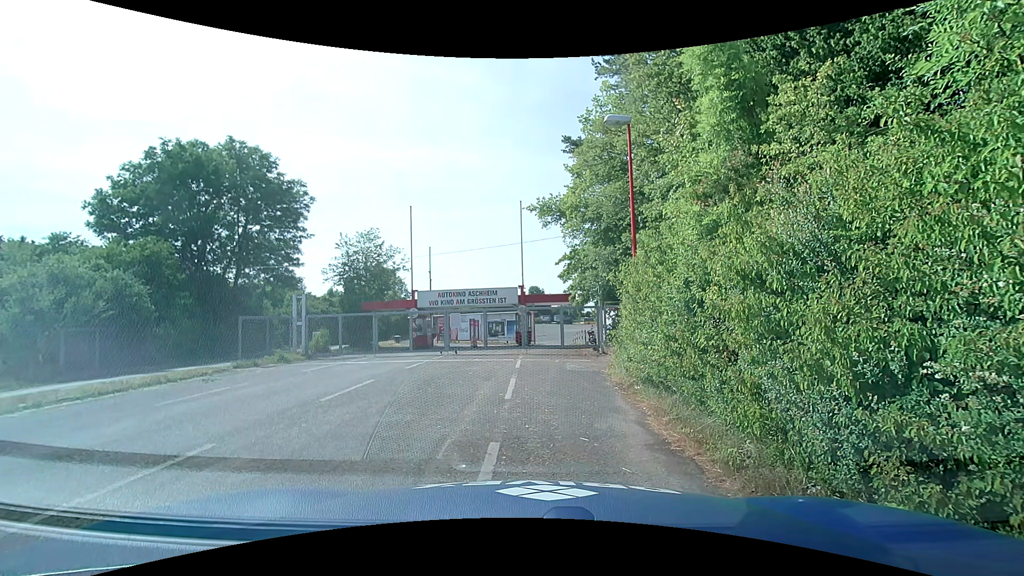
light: Day
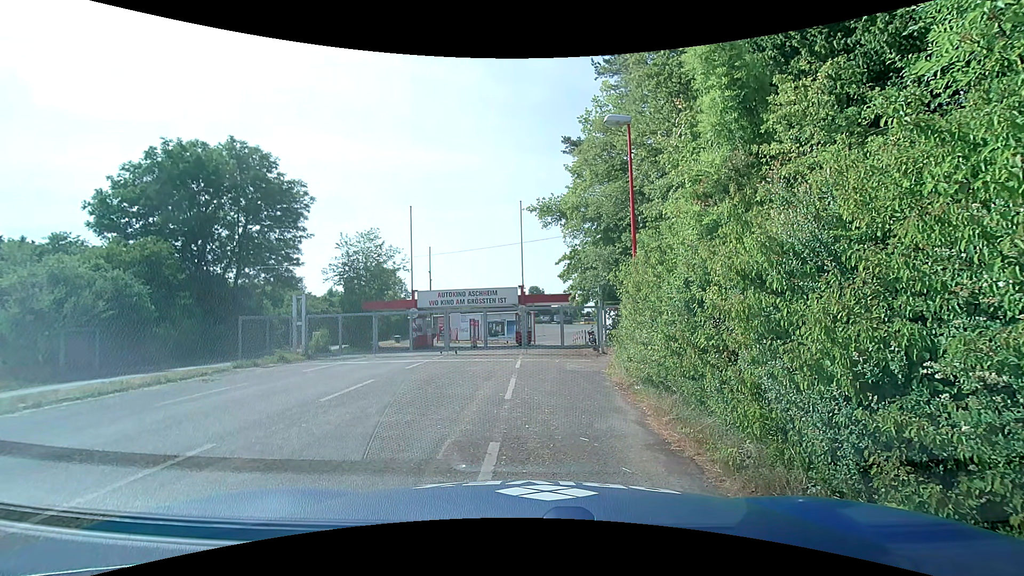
(0.0, 0.0) m; 0°
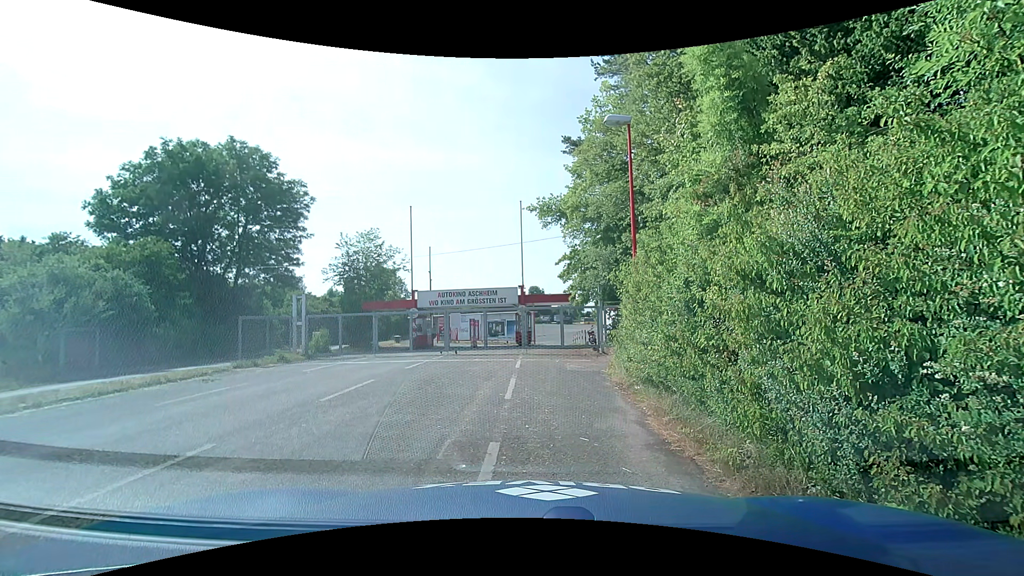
(0.0, 0.0) m; 0°
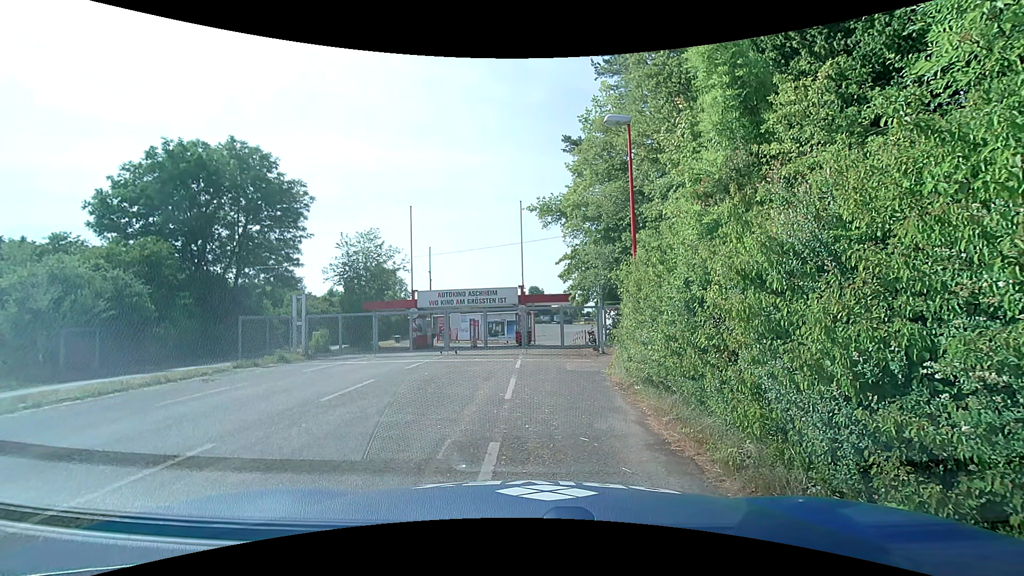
(0.0, 0.0) m; 0°
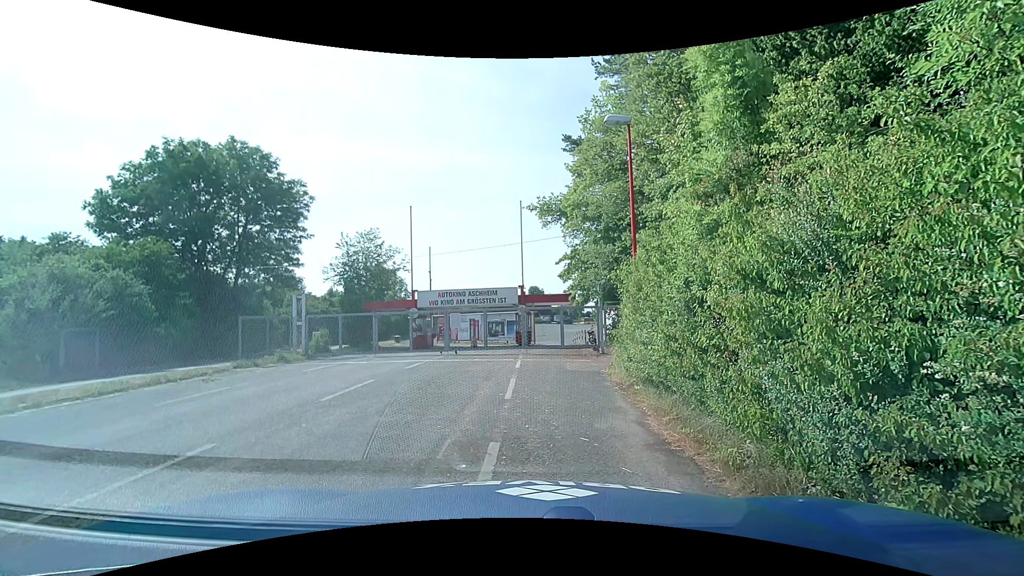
(0.0, 0.0) m; 0°
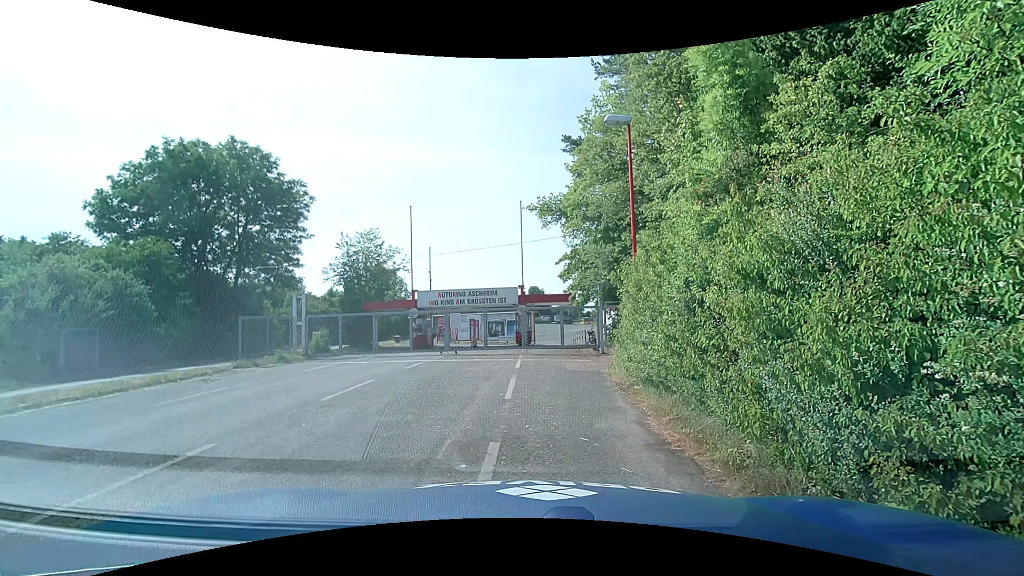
(0.0, 0.0) m; 0°
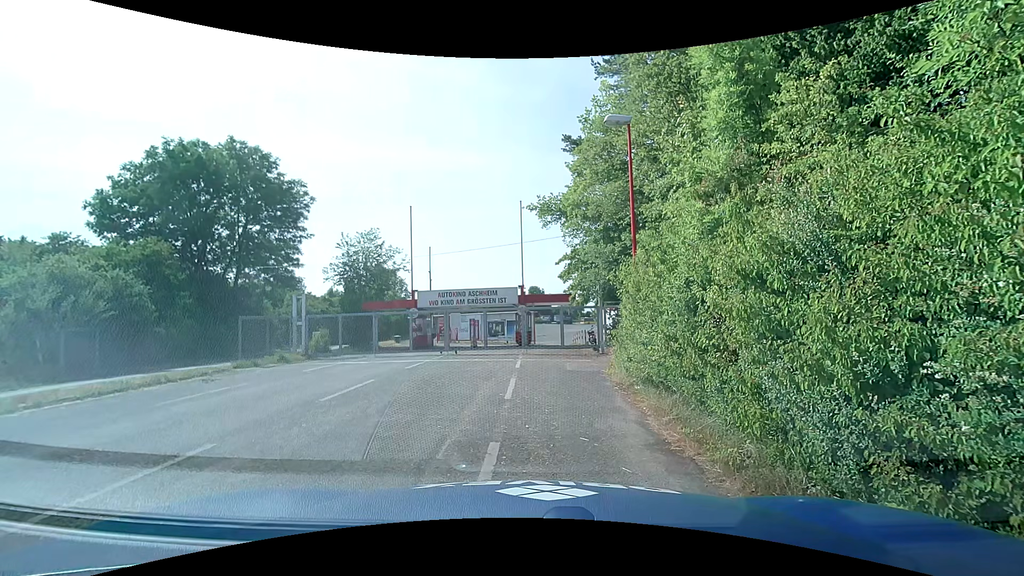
(0.0, 0.0) m; 0°
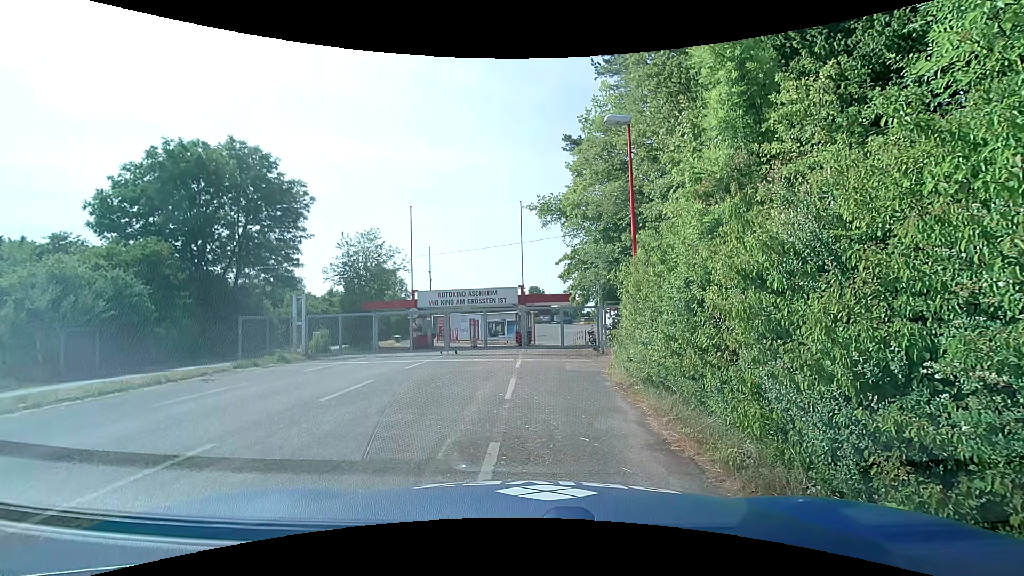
(0.0, 0.0) m; 0°
